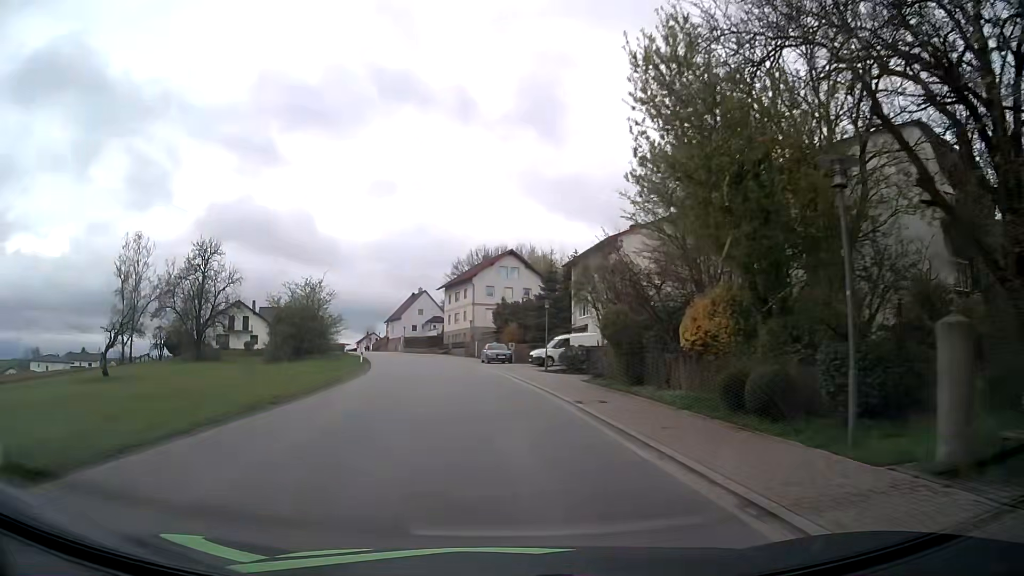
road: tertiary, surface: asphalt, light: Day
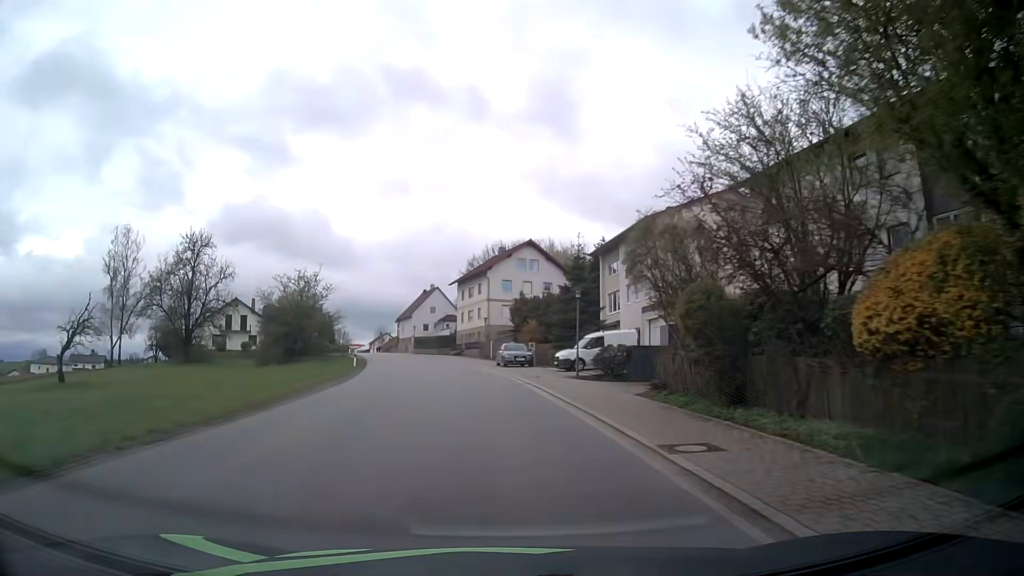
(-0.1, +7.6) m; -1°
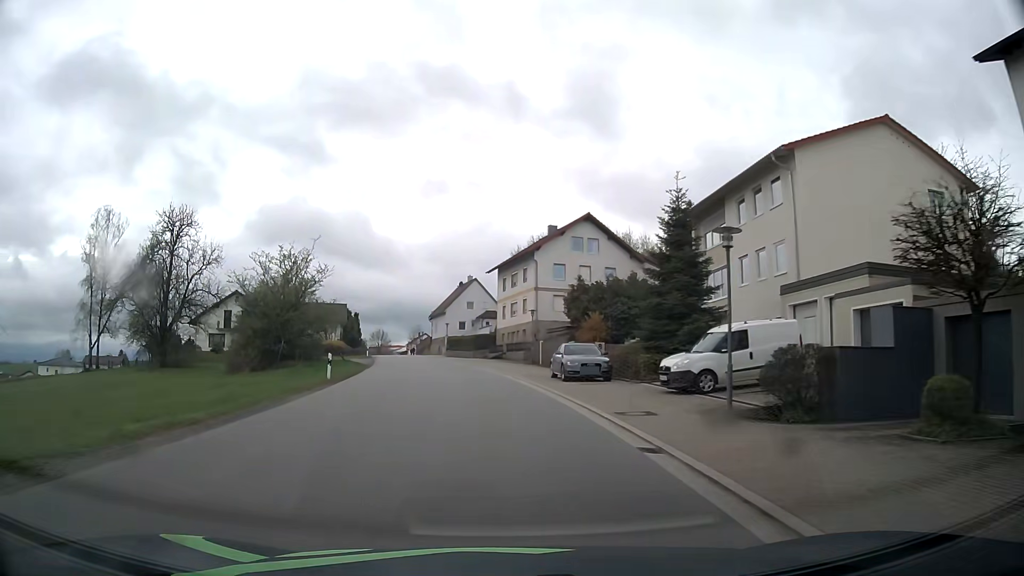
(-0.5, +15.3) m; -4°
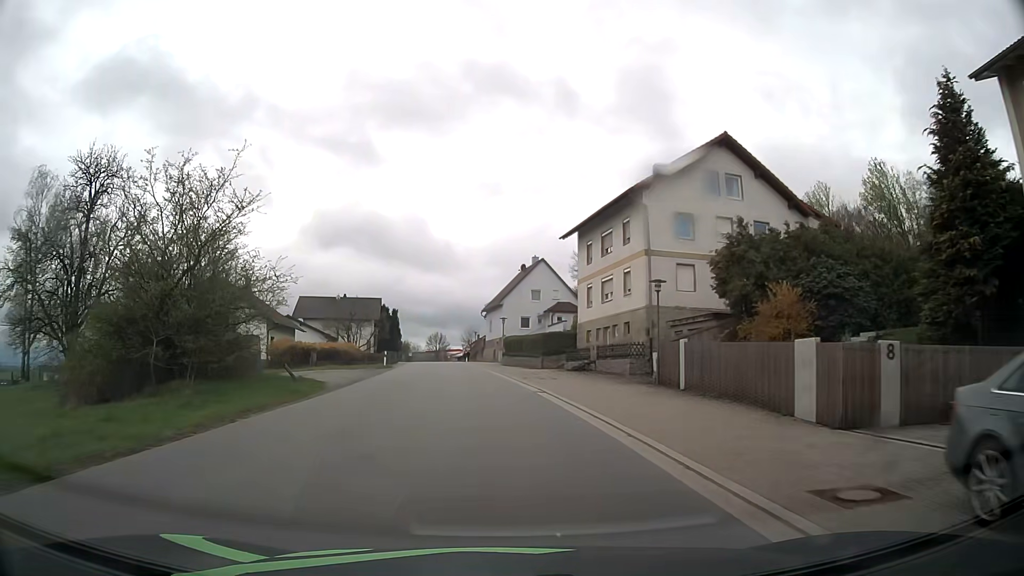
(-1.2, +23.4) m; -6°
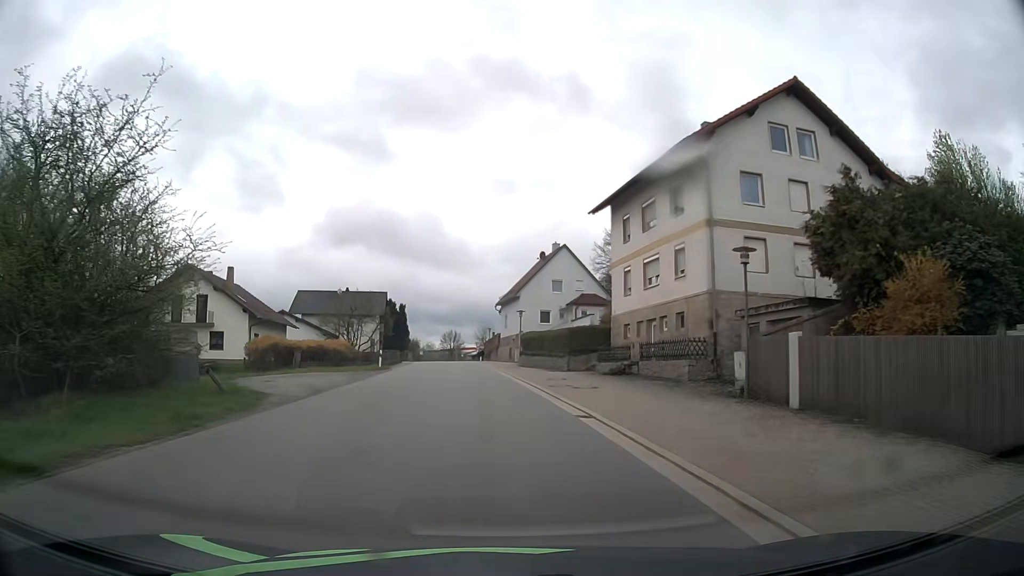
(-0.1, +7.9) m; -1°
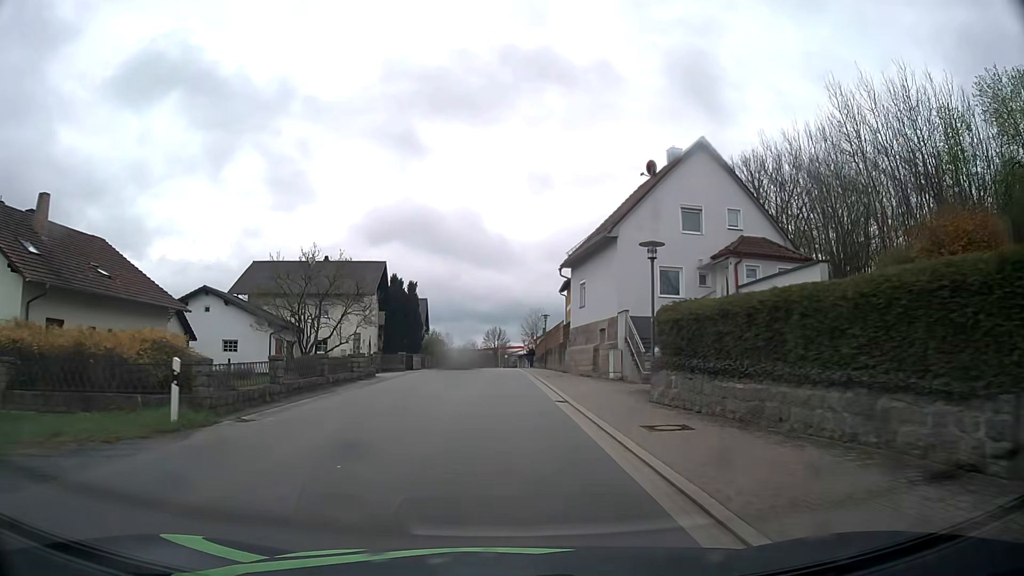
(-1.5, +30.9) m; -5°
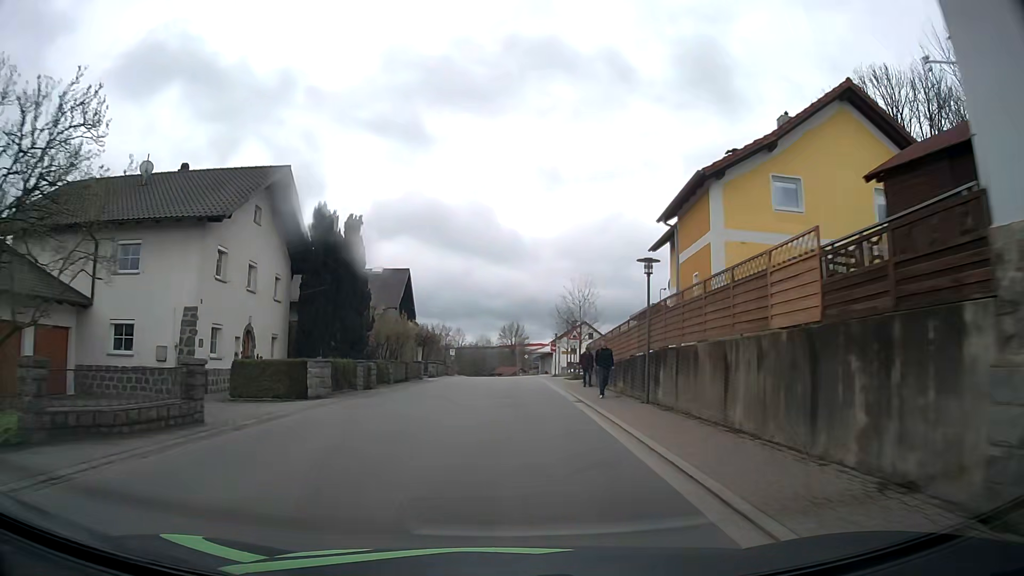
(-0.4, +30.2) m; -2°
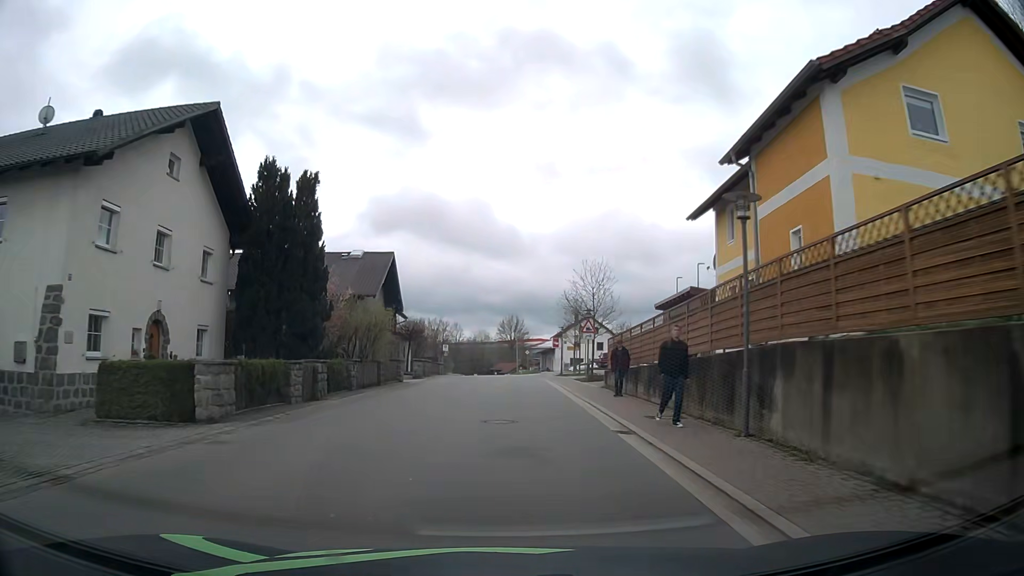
(0.0, +7.6) m; 0°
(0, +10) (0, +20) (+1, +30) (+1, +40) (+1, +50) (+1, +60) (+1, +70) (0, +80) (0, +90) (0, +100) m
